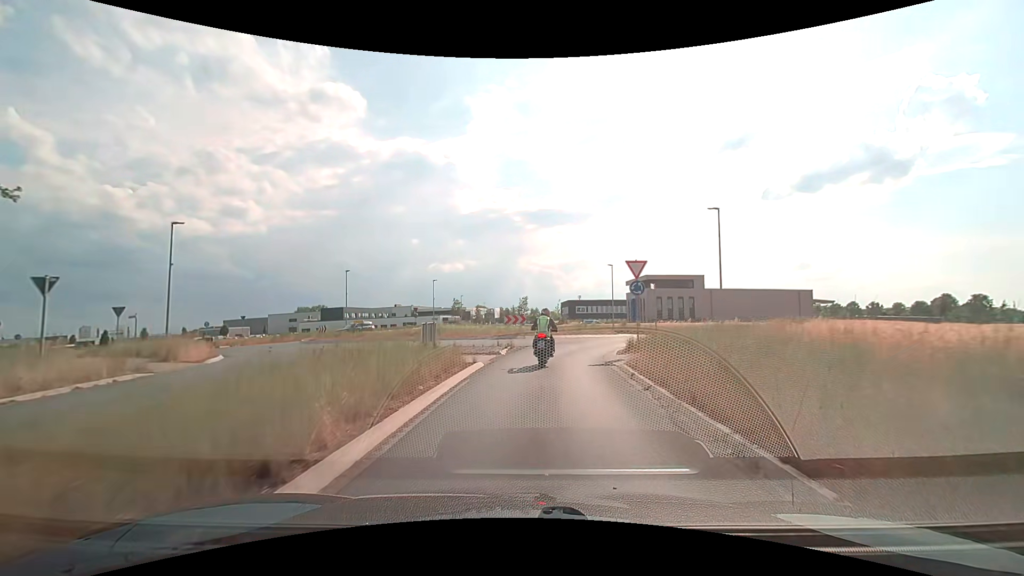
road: secondary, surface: asphalt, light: Day
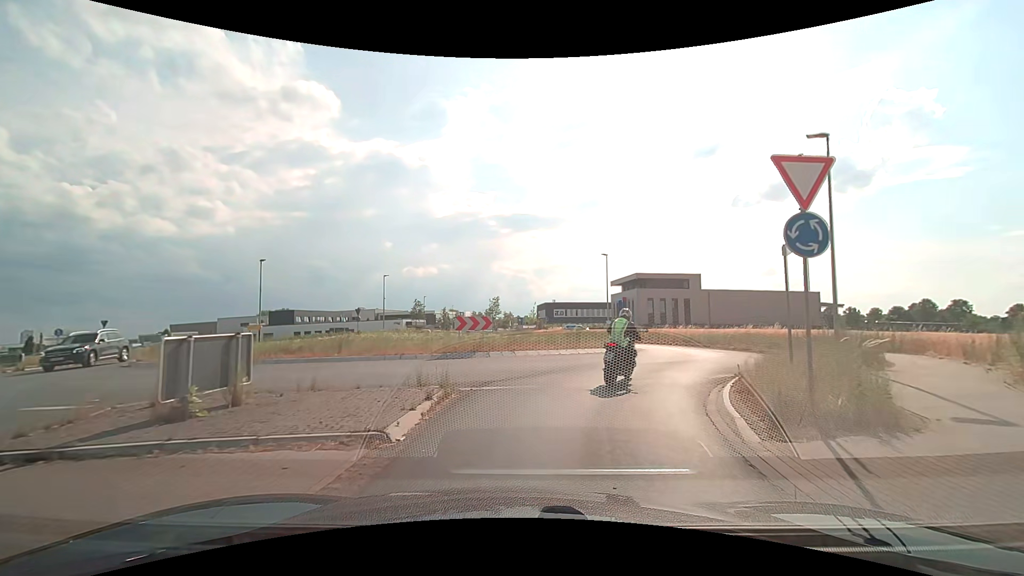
(+0.2, +12.7) m; +3°
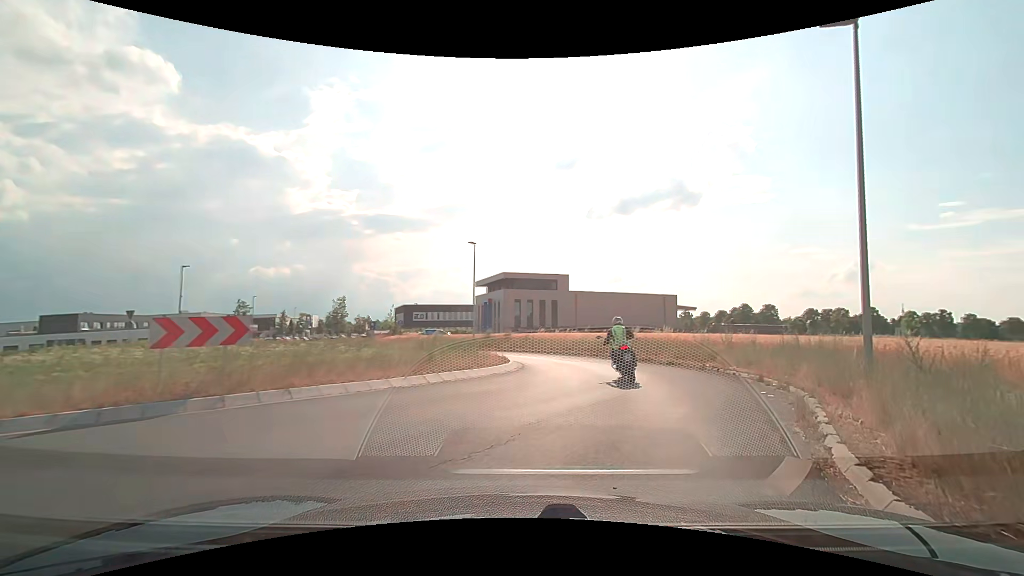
(+0.6, +8.9) m; +14°
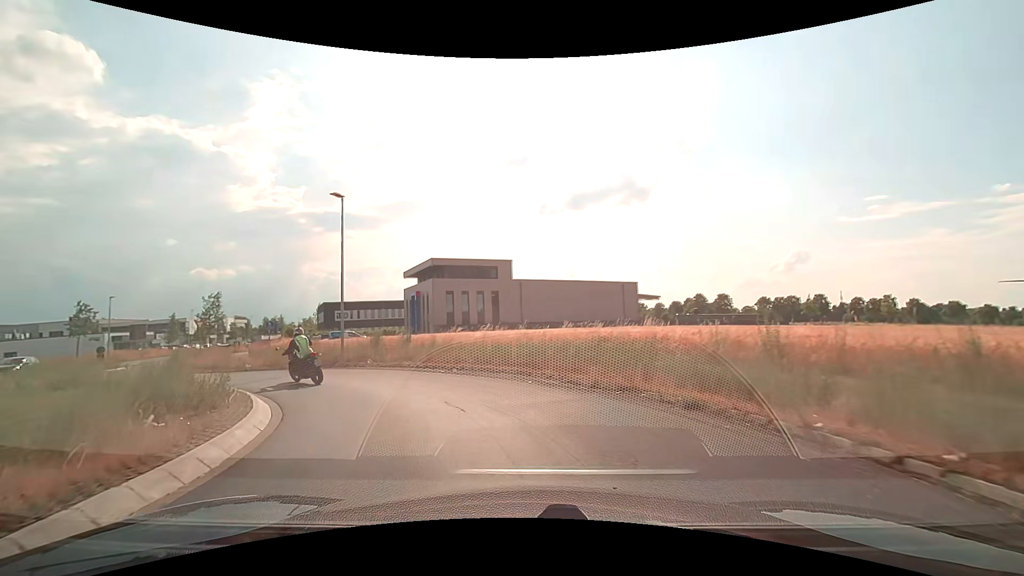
(+2.9, +13.3) m; +8°
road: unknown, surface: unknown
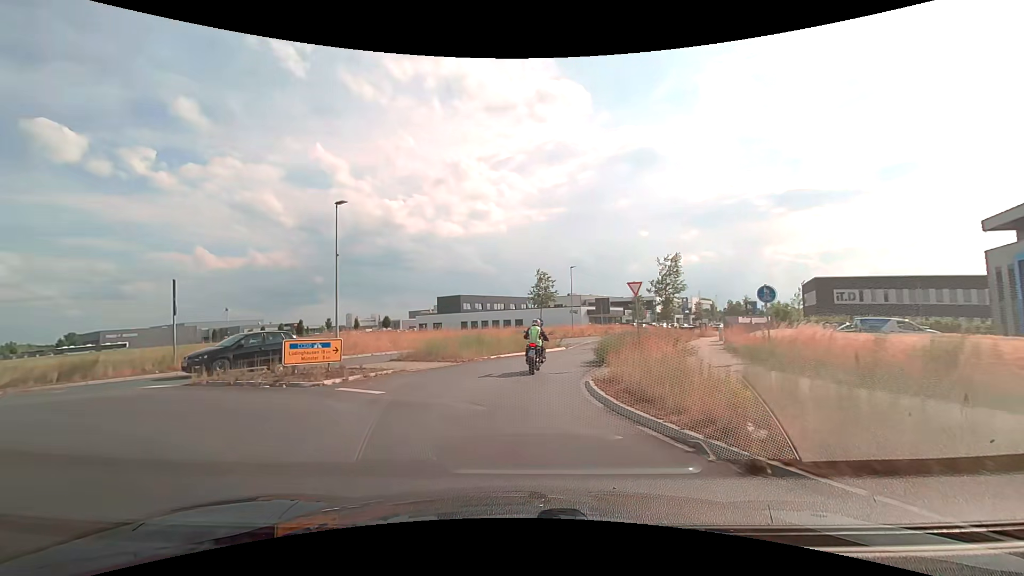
(-9.2, +18.9) m; -50°
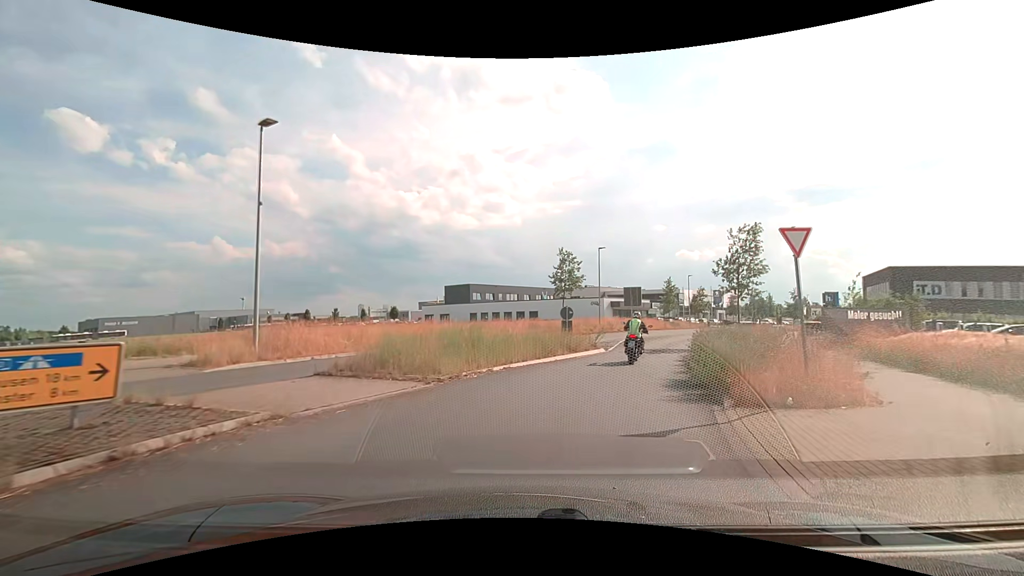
(-0.5, +9.4) m; -3°
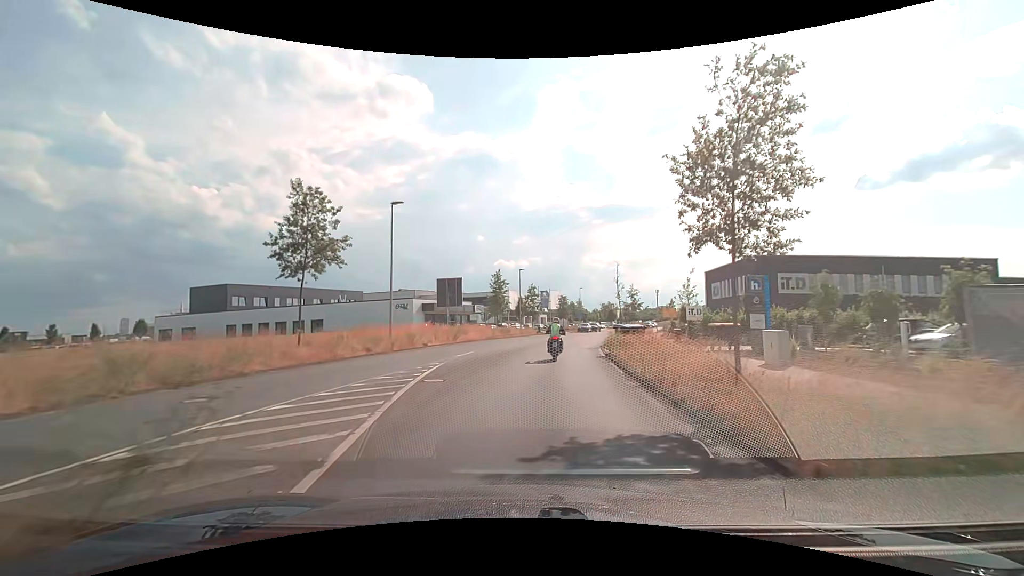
(+3.7, +19.9) m; +20°
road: secondary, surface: asphalt
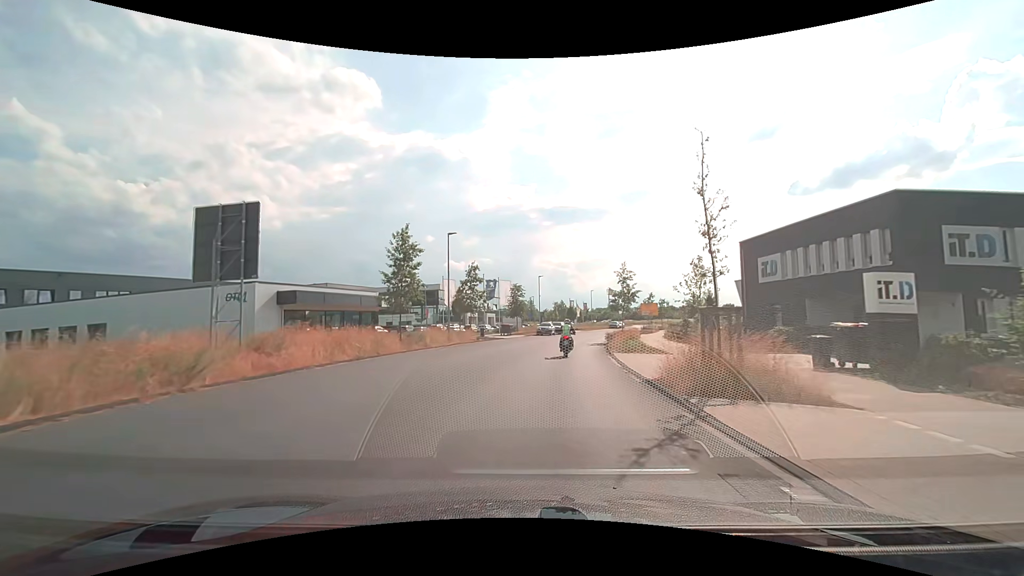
(+1.3, +24.0) m; +6°
(0, +10) (+1, +20) (+2, +30) (+4, +40) (+6, +50) (+8, +59) (+11, +69) (+14, +78) (+18, +88) (+21, +97) m
